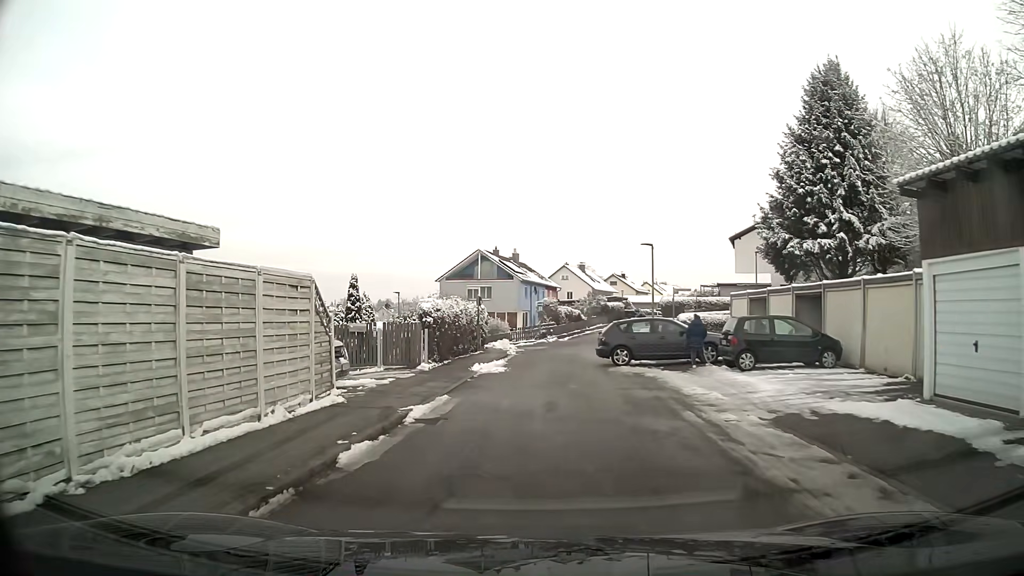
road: residential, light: Day
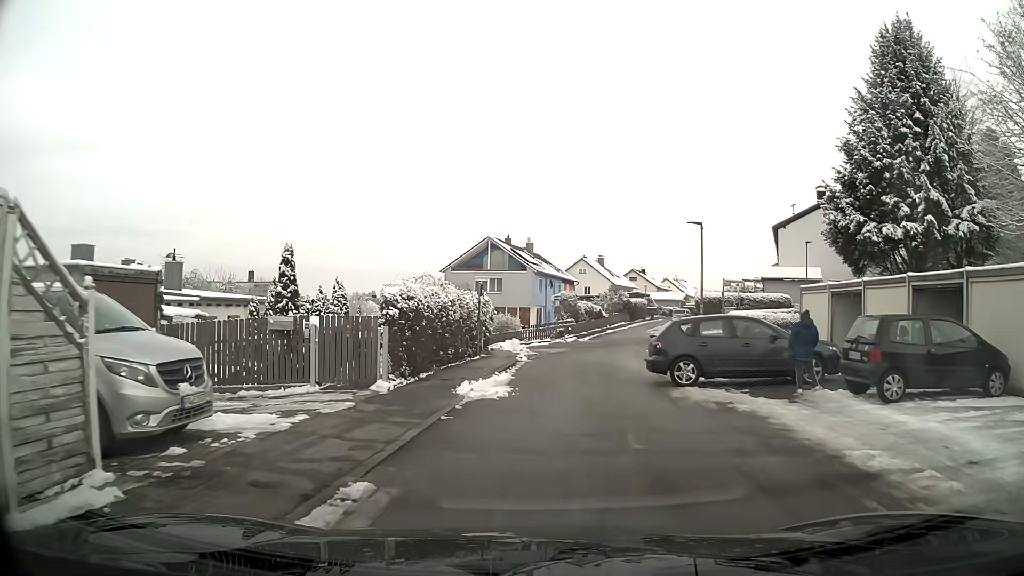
(-0.1, +6.9) m; 0°
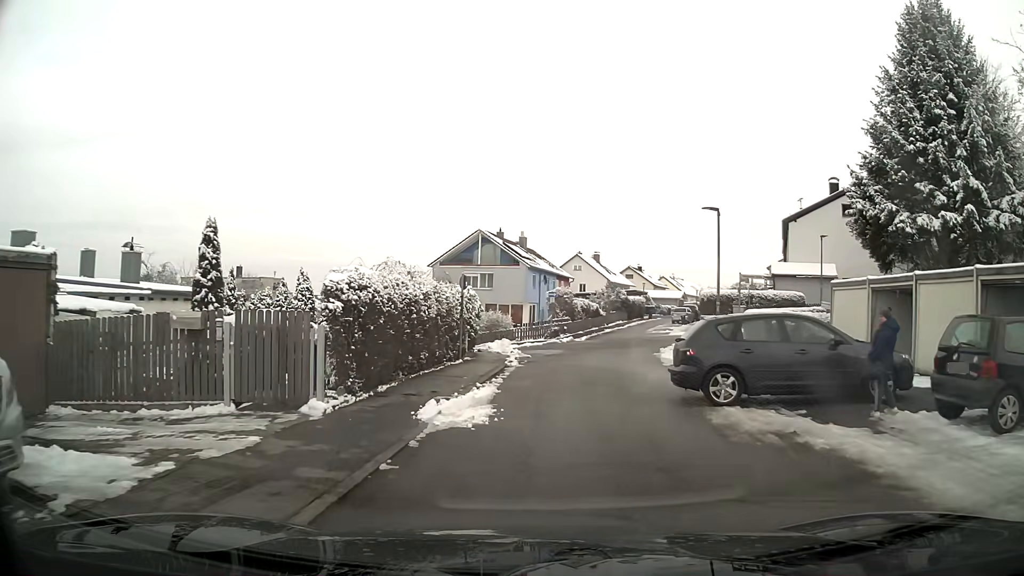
(0.0, +3.3) m; +1°
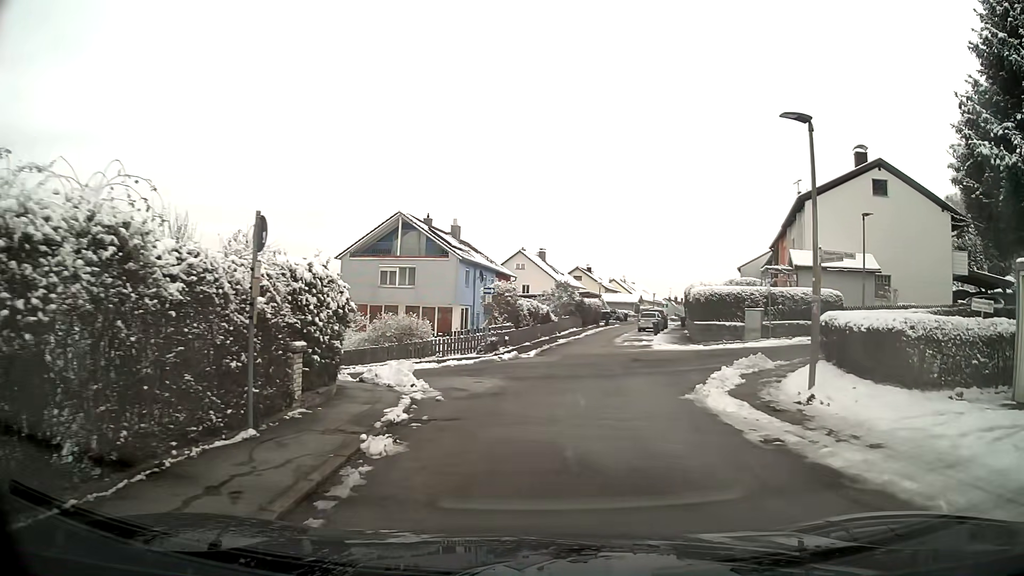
(+0.4, +11.7) m; +6°
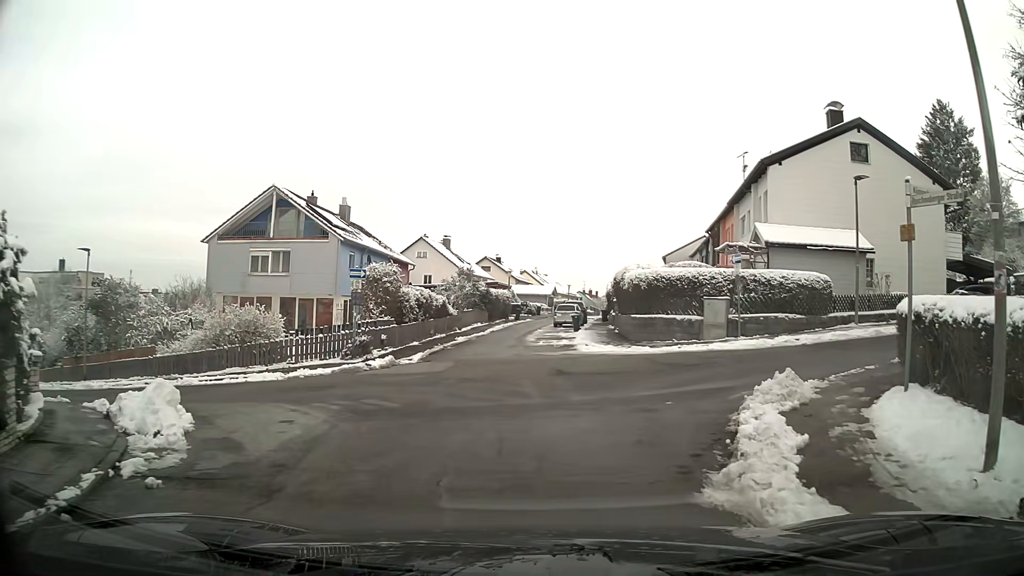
(+0.5, +7.2) m; +6°
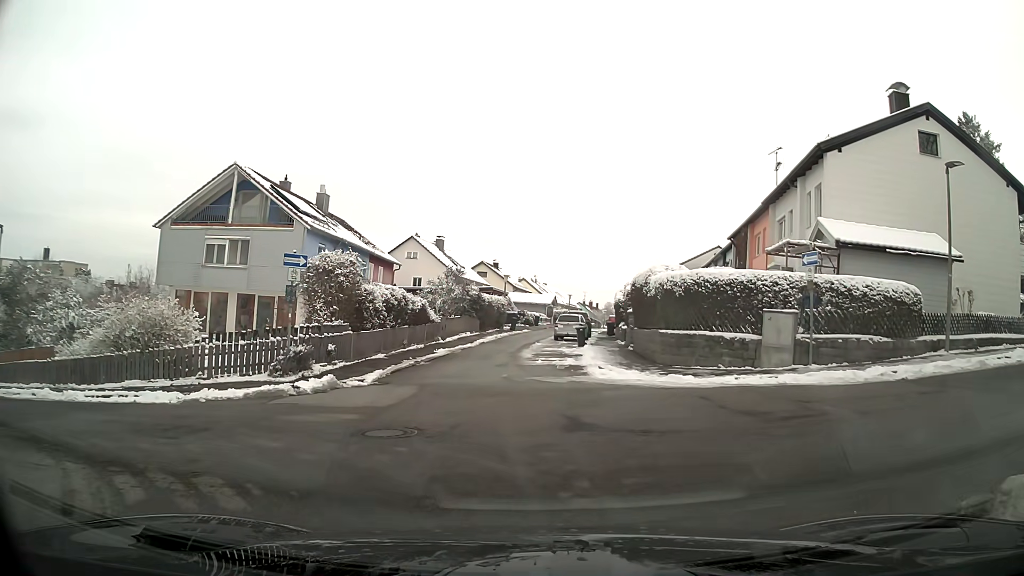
(0.0, +5.6) m; 0°
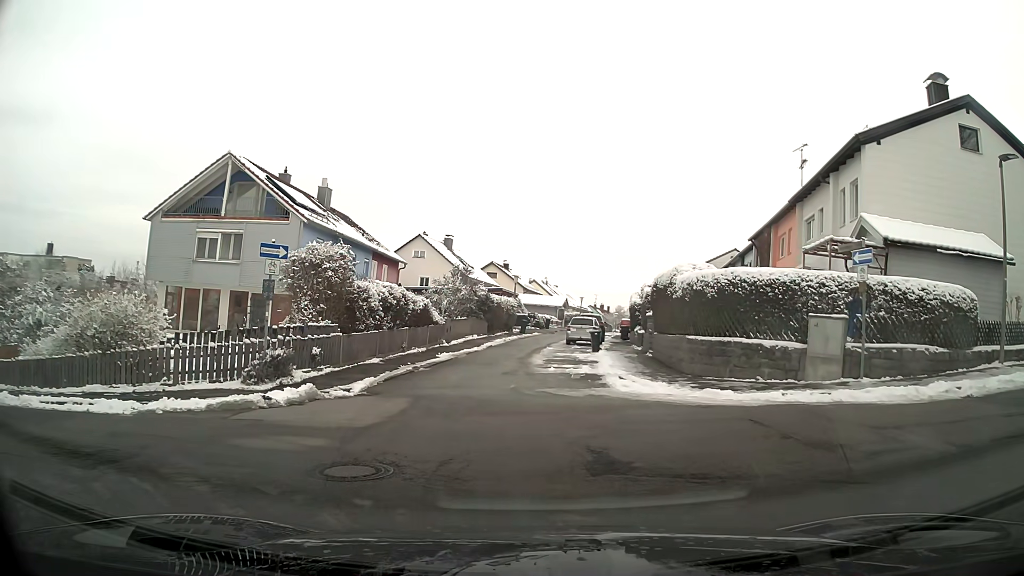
(0.0, +1.9) m; 0°
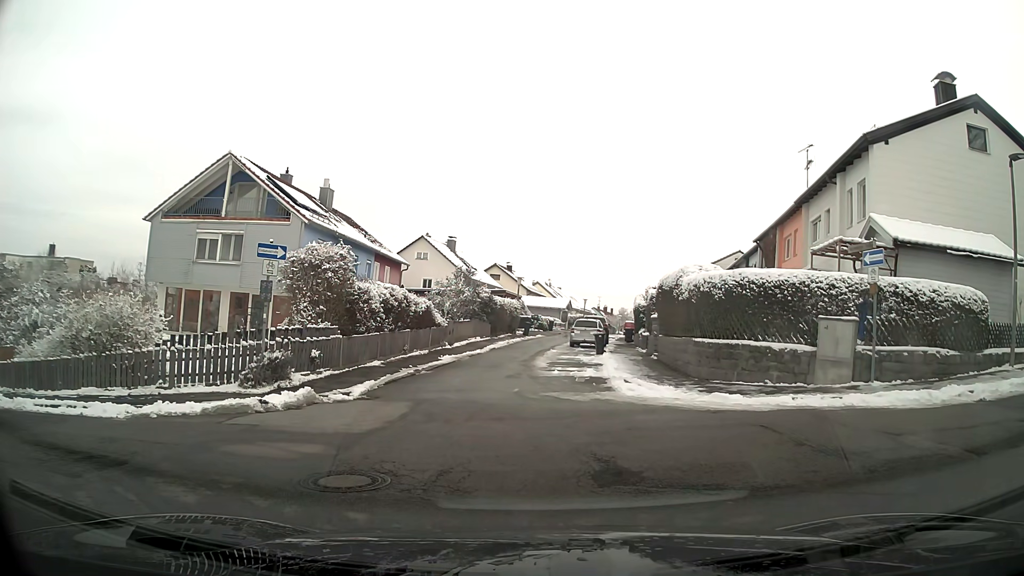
(0.0, +0.3) m; 0°
(-6, +7) (-16, +11) (-24, +16) (-32, +22) (-39, +29) (-45, +37) (-52, +44) (-59, +52) (-67, +58) (-74, +52) m
